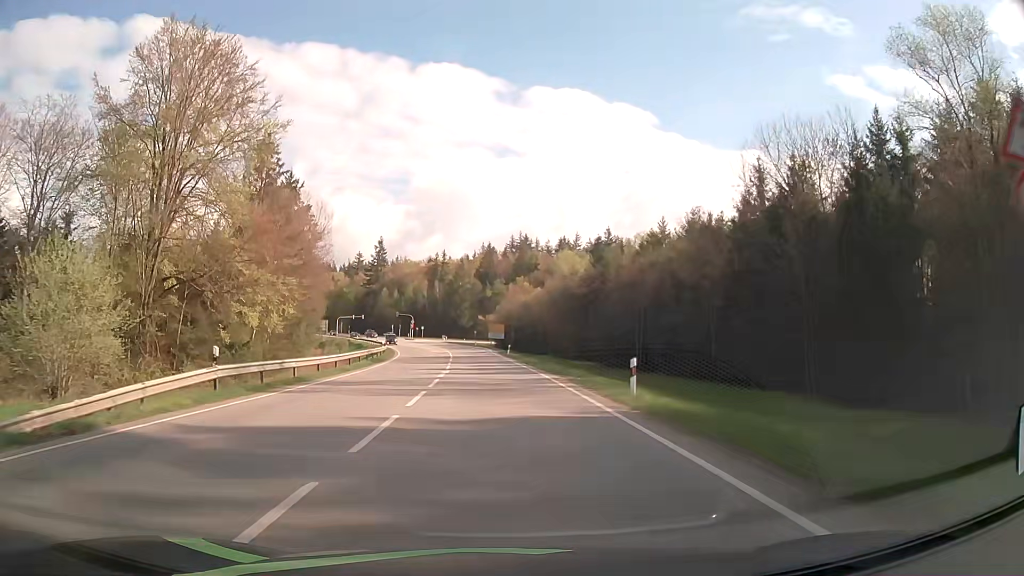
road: secondary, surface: asphalt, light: Day
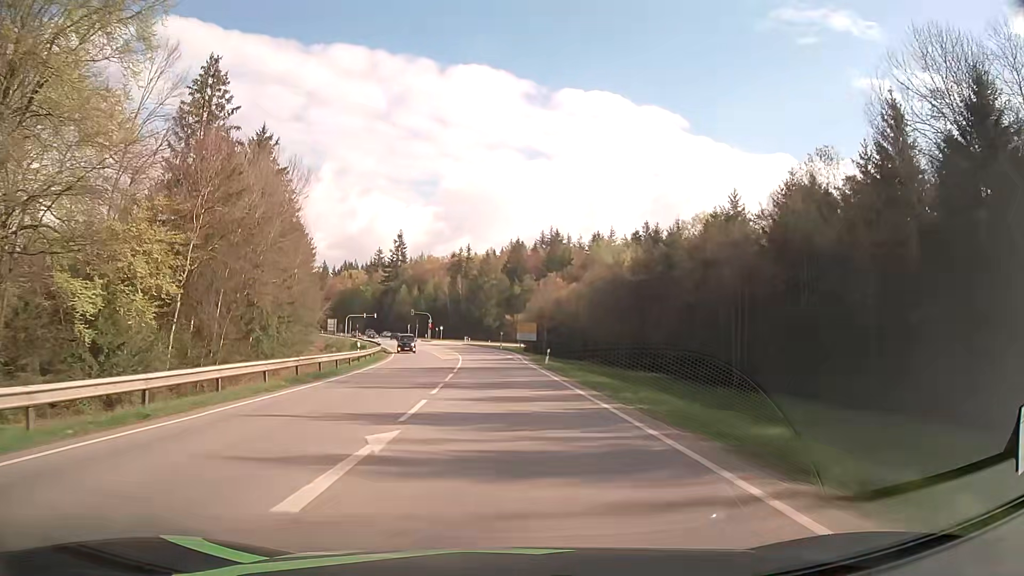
(-0.5, +20.5) m; -3°
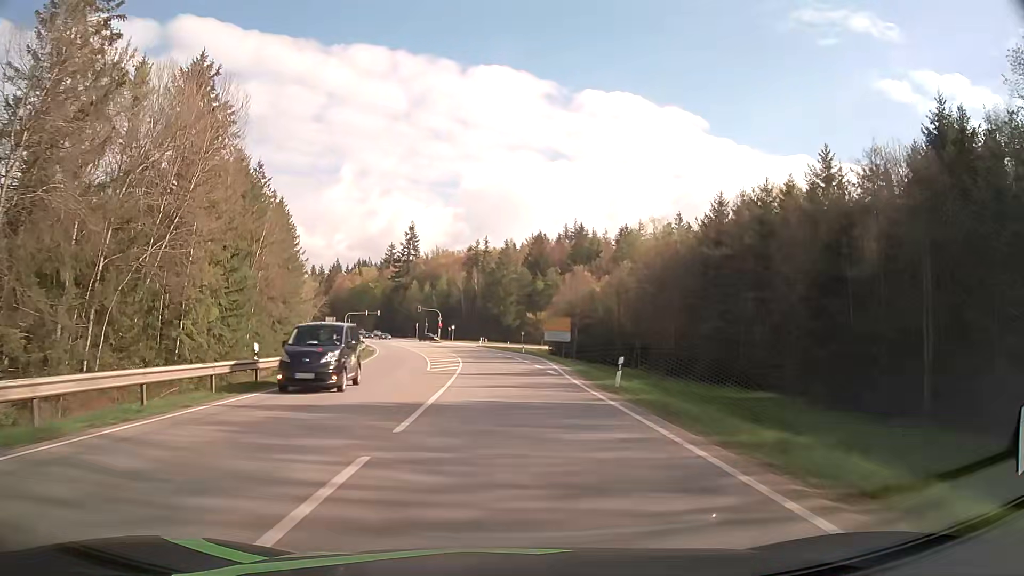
(-0.3, +20.0) m; -2°
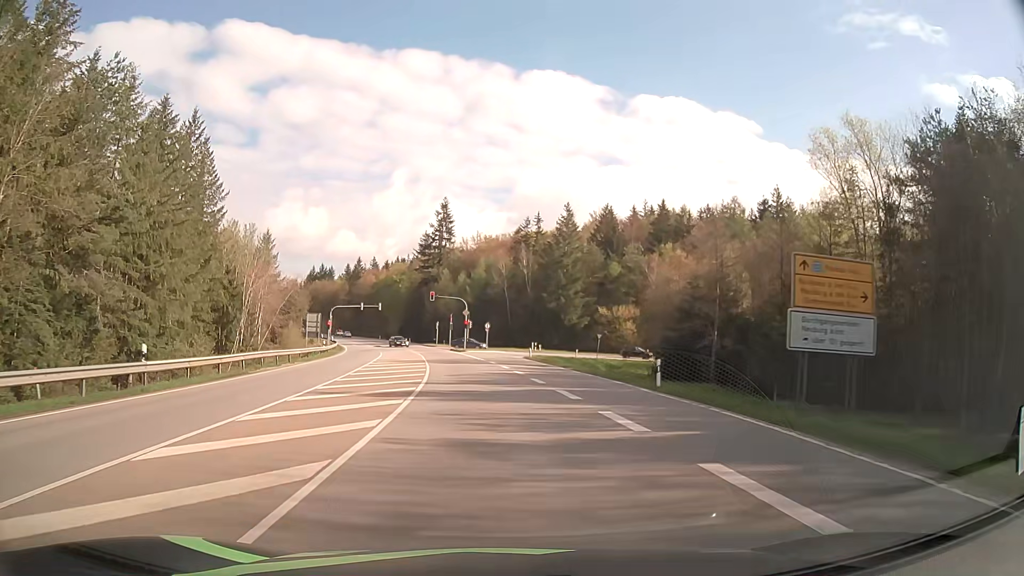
(-1.4, +47.1) m; -4°
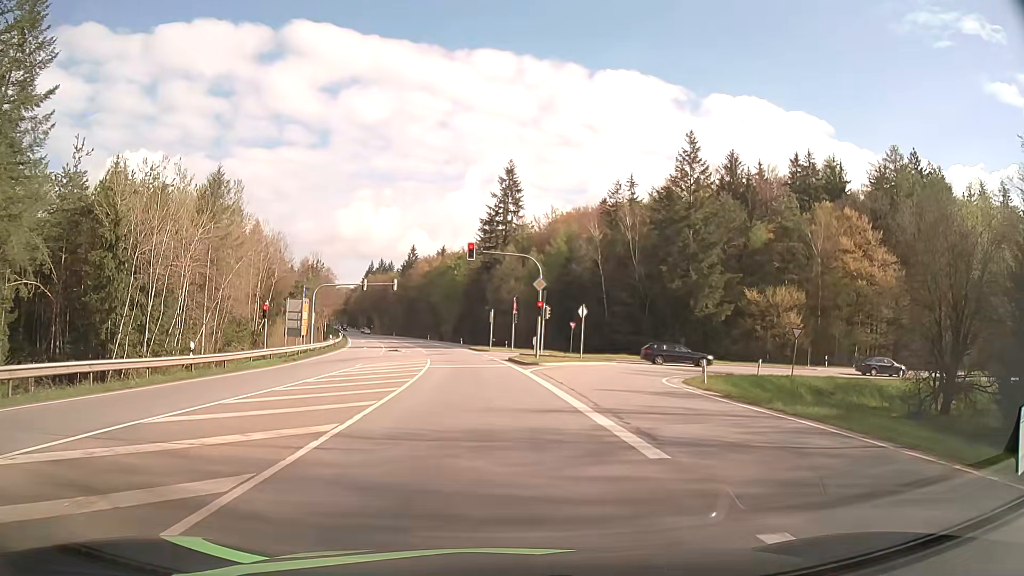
(-2.0, +38.6) m; -6°
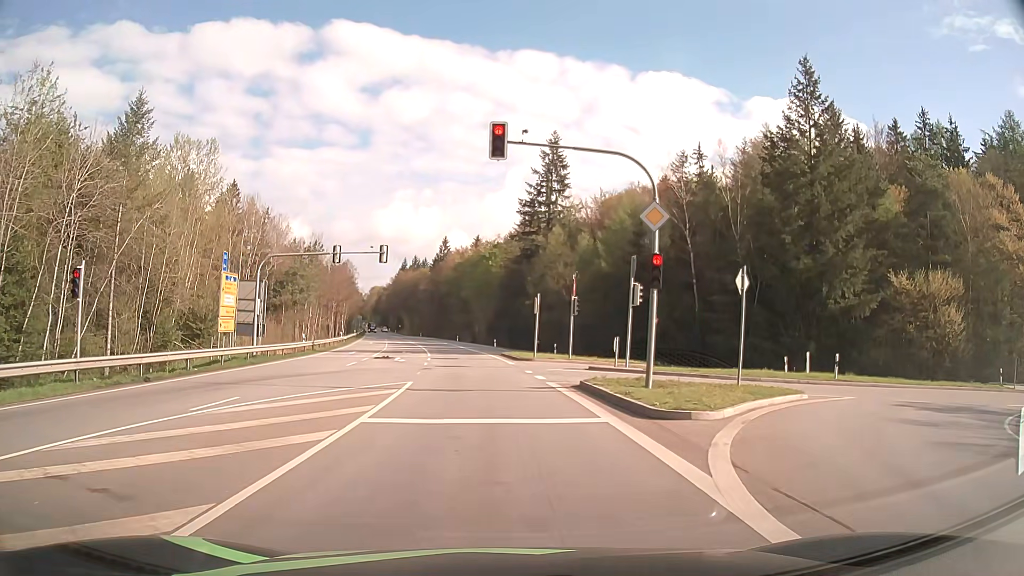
(-0.6, +21.2) m; -3°
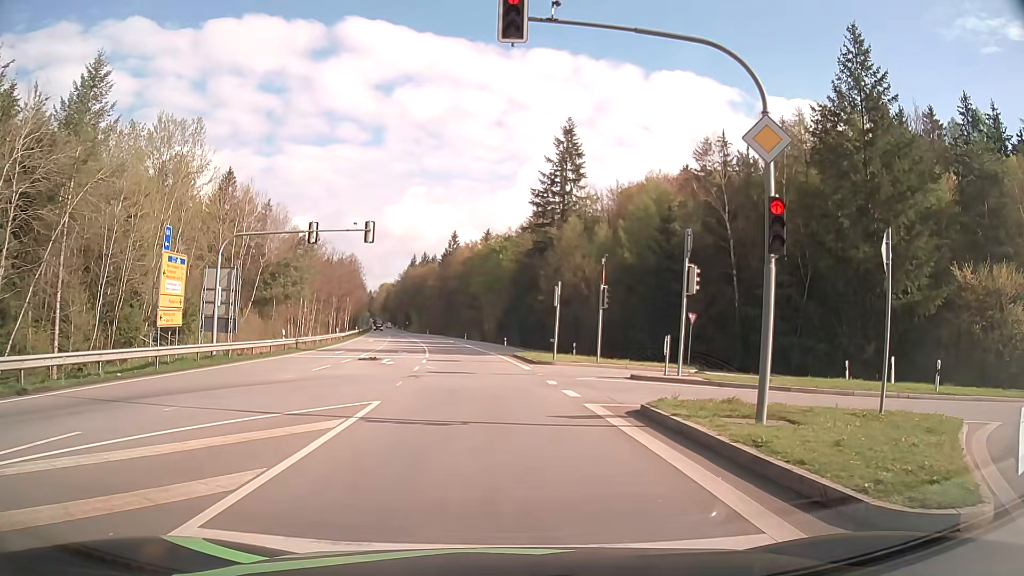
(-0.1, +6.6) m; -1°
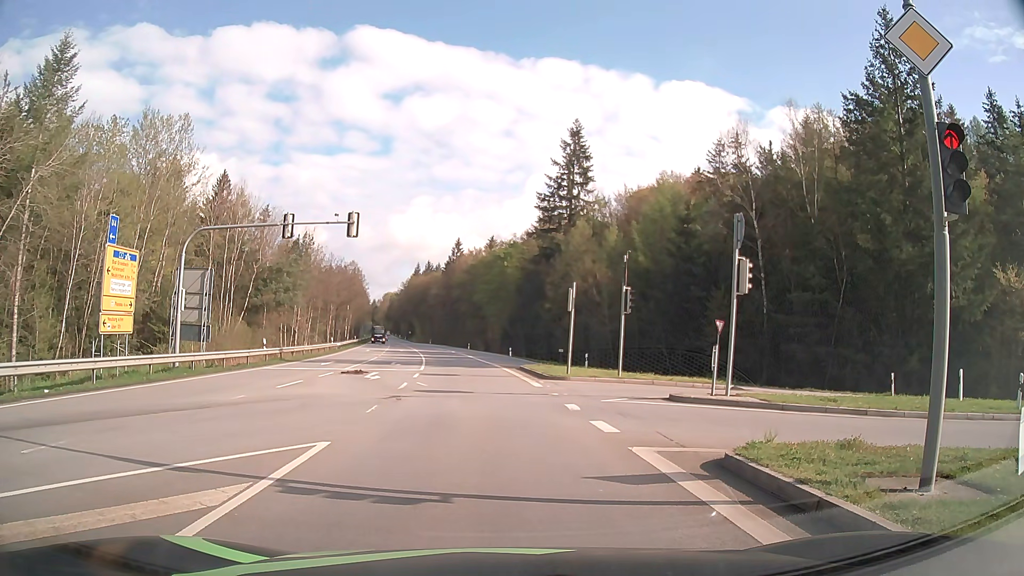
(0.0, +4.1) m; 0°
